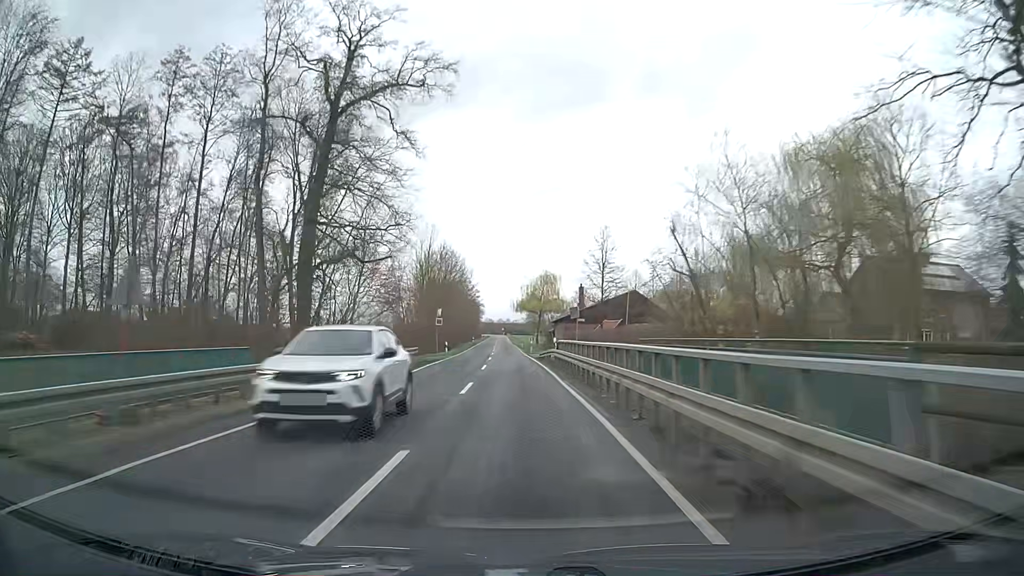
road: secondary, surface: asphalt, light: Day
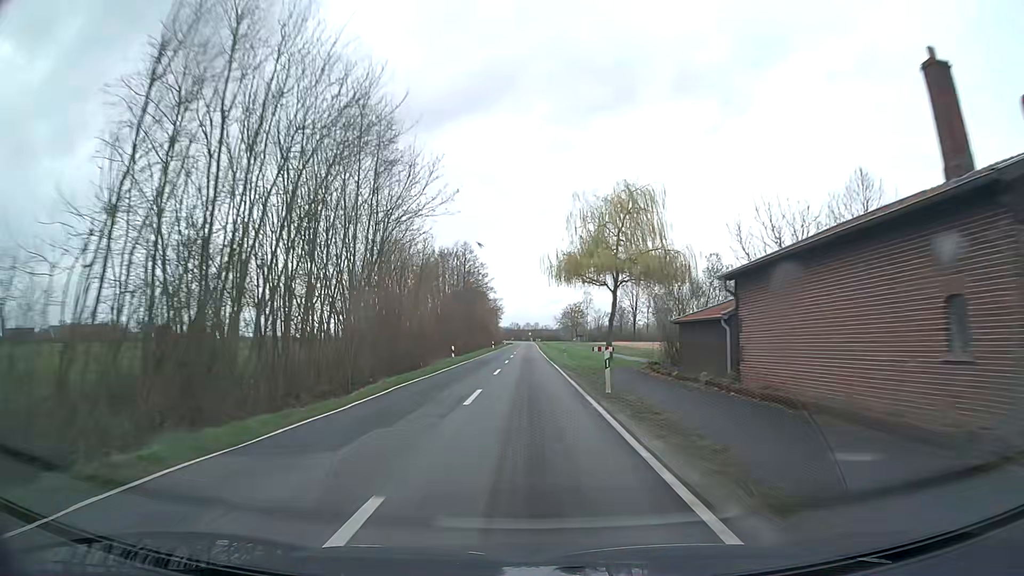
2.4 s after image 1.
(-2.5, +62.8) m; -3°
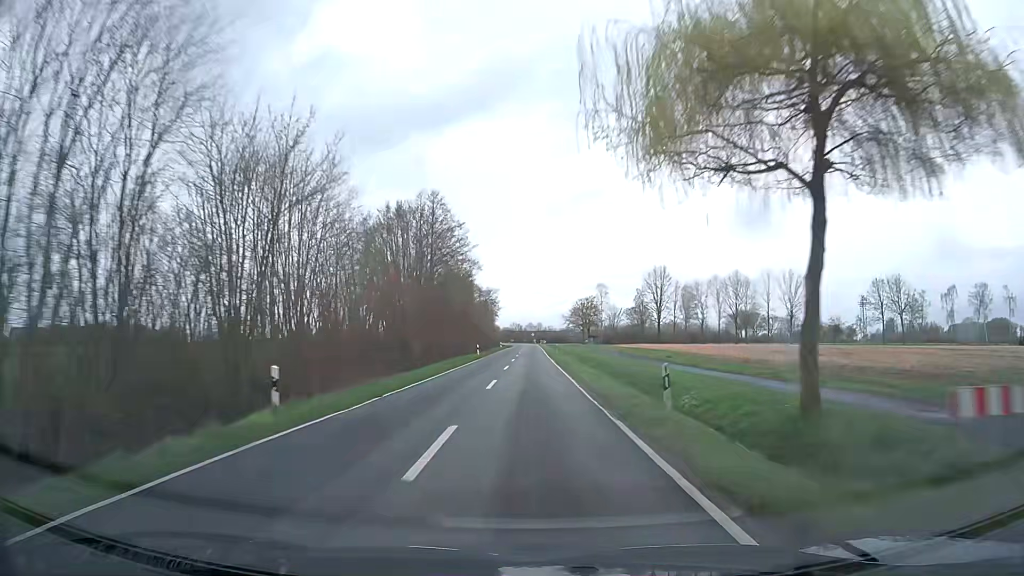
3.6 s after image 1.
(-0.1, +31.4) m; 0°
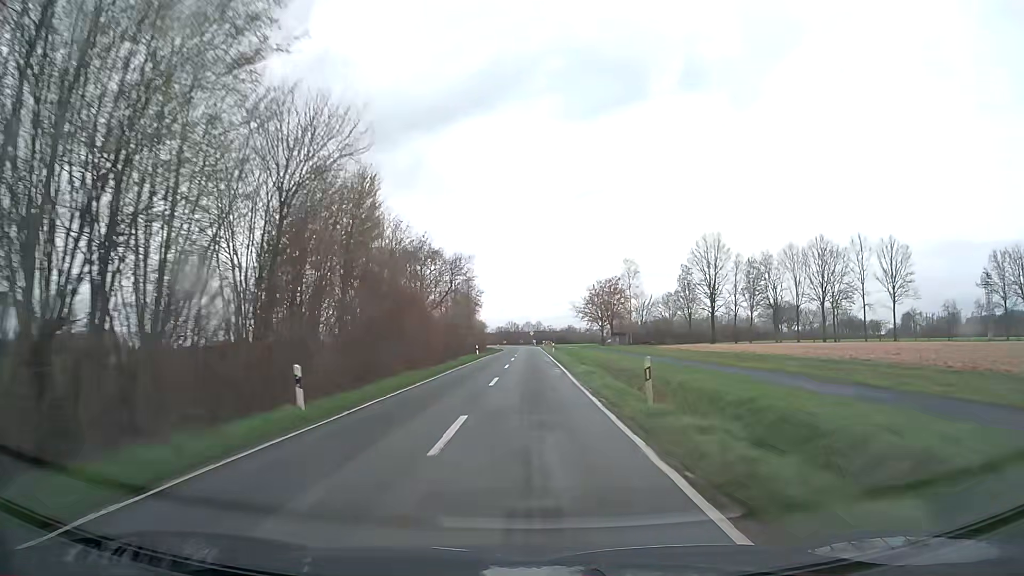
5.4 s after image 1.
(+0.2, +47.1) m; 0°
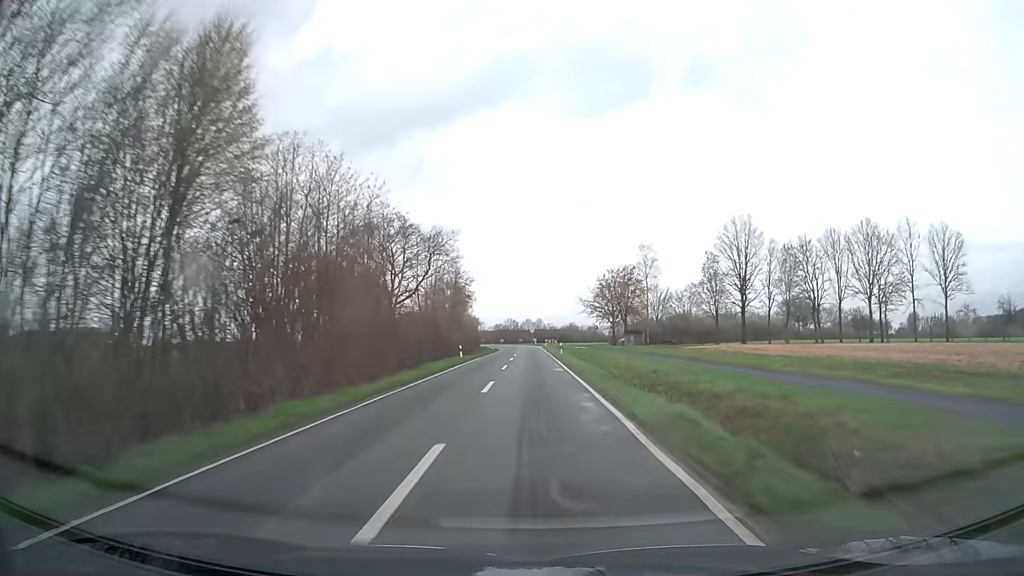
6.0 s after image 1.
(0.0, +15.4) m; 0°
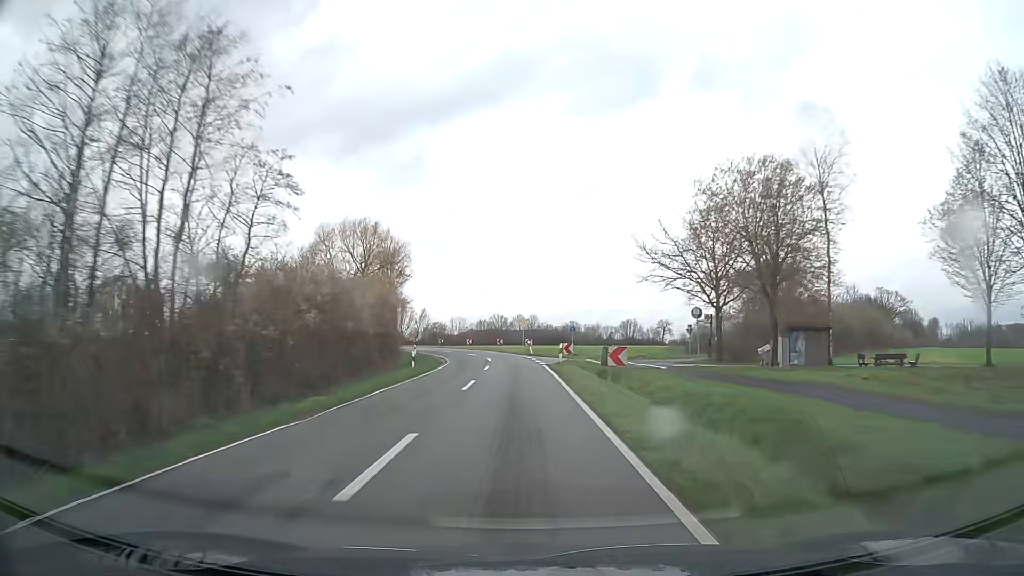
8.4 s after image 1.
(+0.5, +59.2) m; +1°
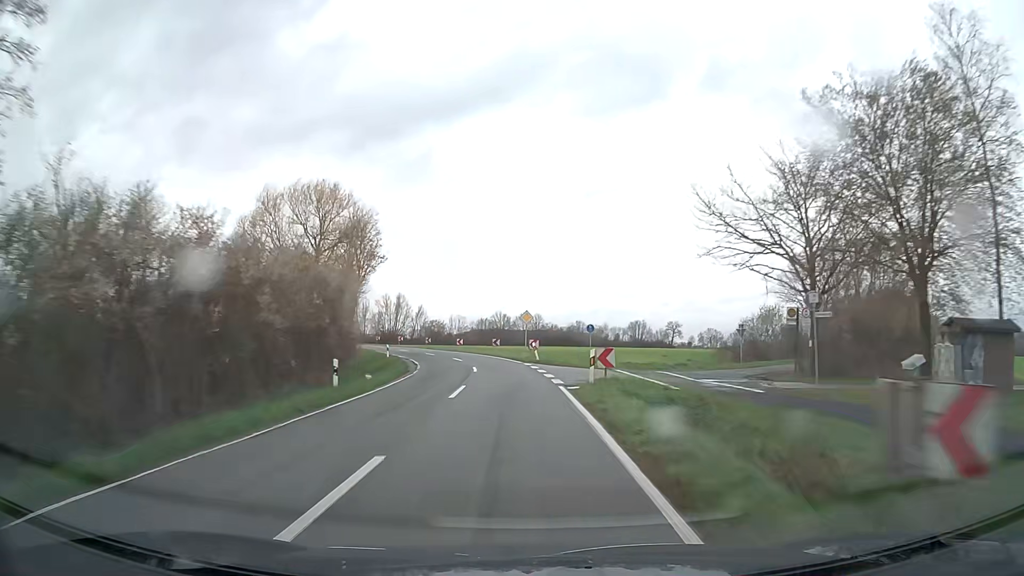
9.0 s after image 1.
(0.0, +14.2) m; 0°
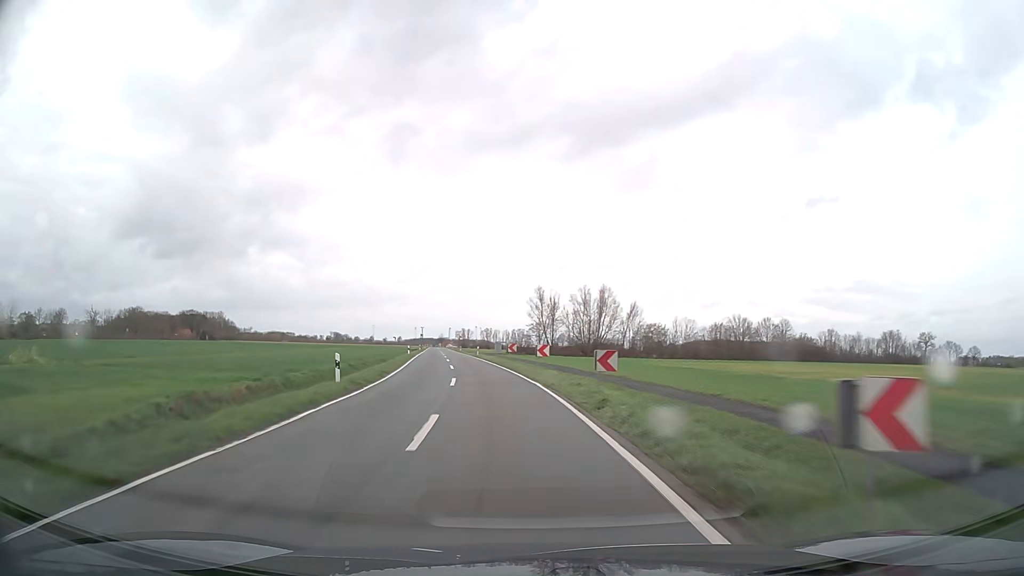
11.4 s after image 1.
(-6.4, +55.8) m; -17°
